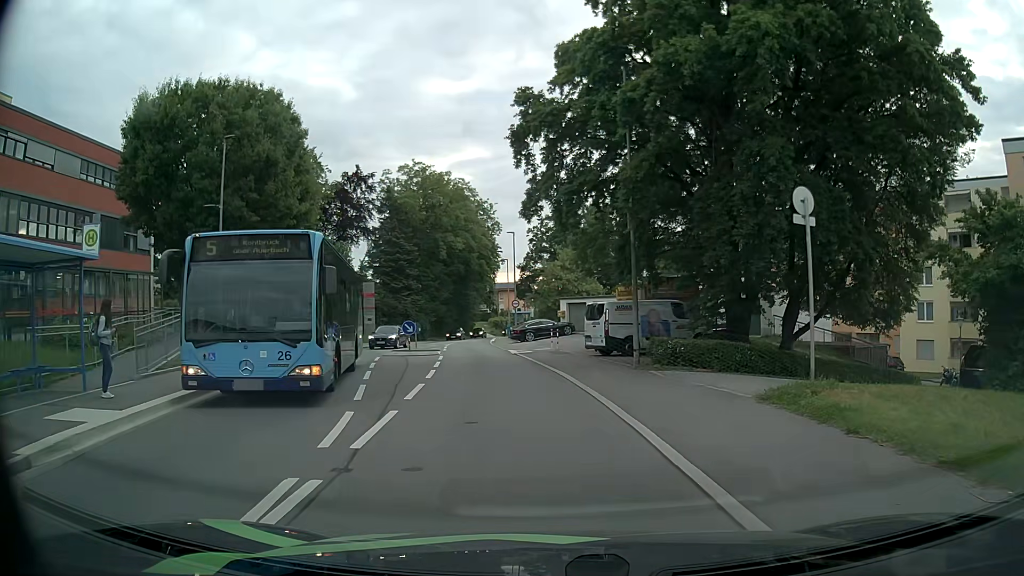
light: Day
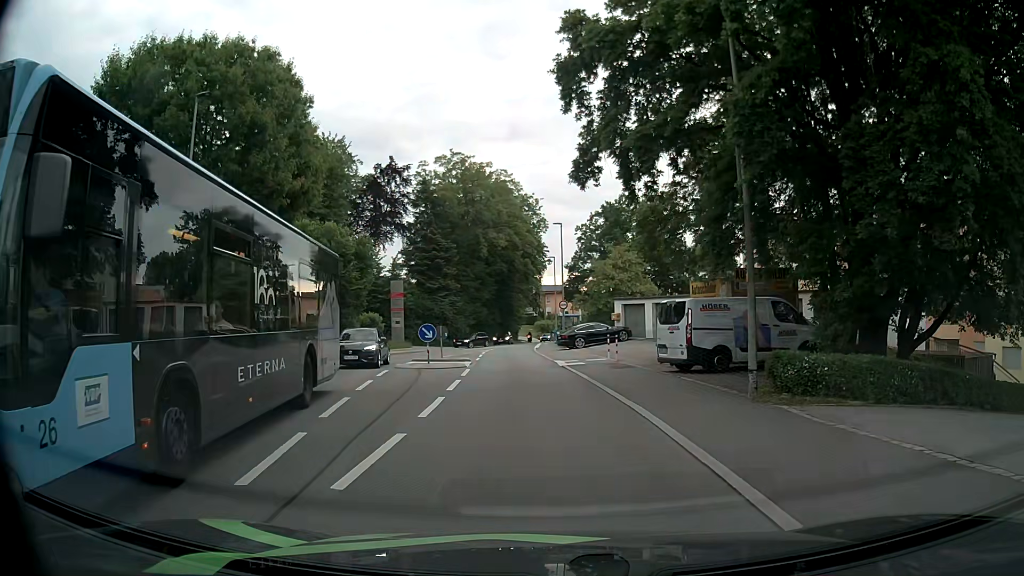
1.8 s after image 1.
(-0.2, +6.2) m; -4°
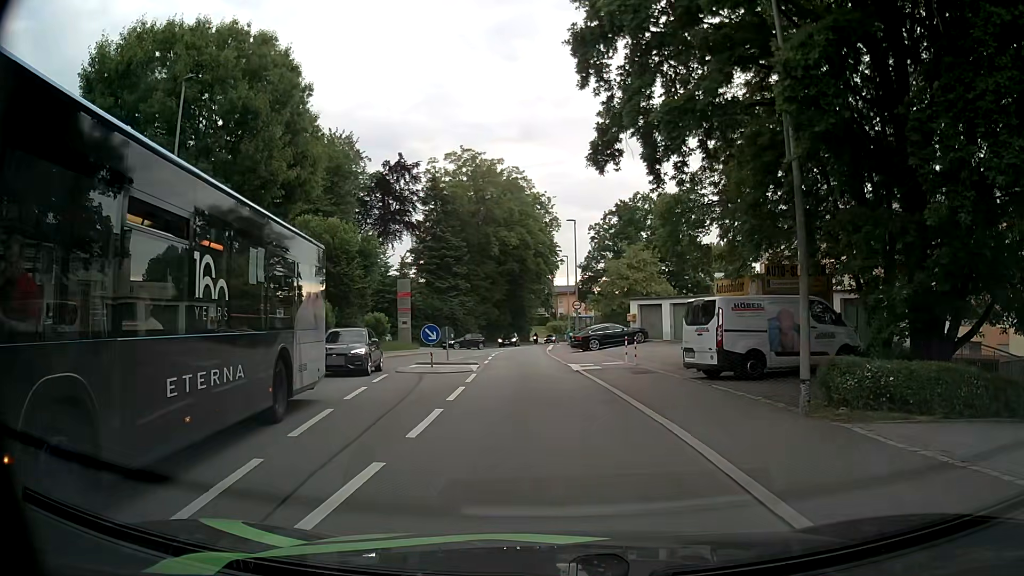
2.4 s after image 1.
(0.0, +1.8) m; -2°
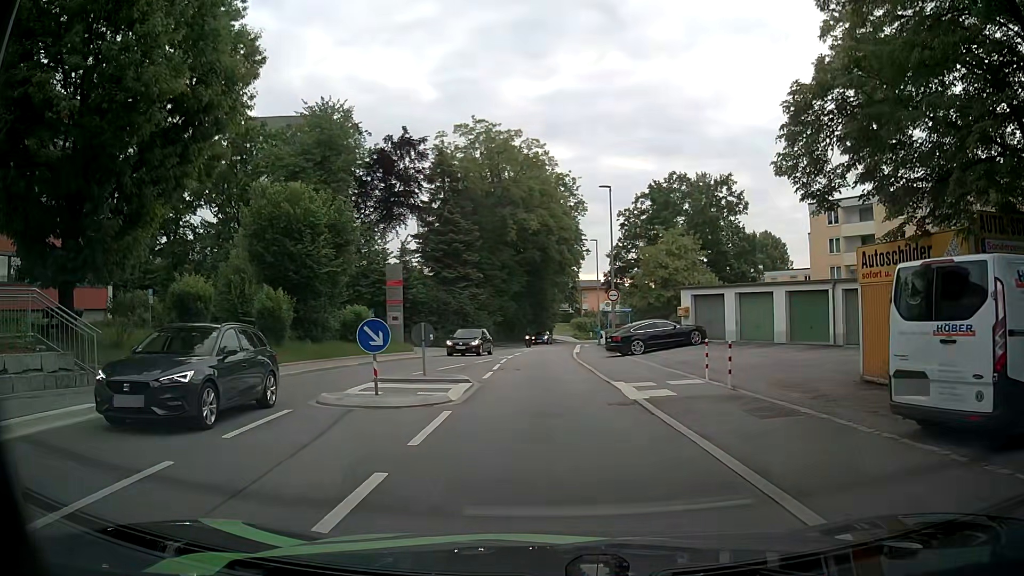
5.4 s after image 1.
(-0.1, +9.5) m; -1°
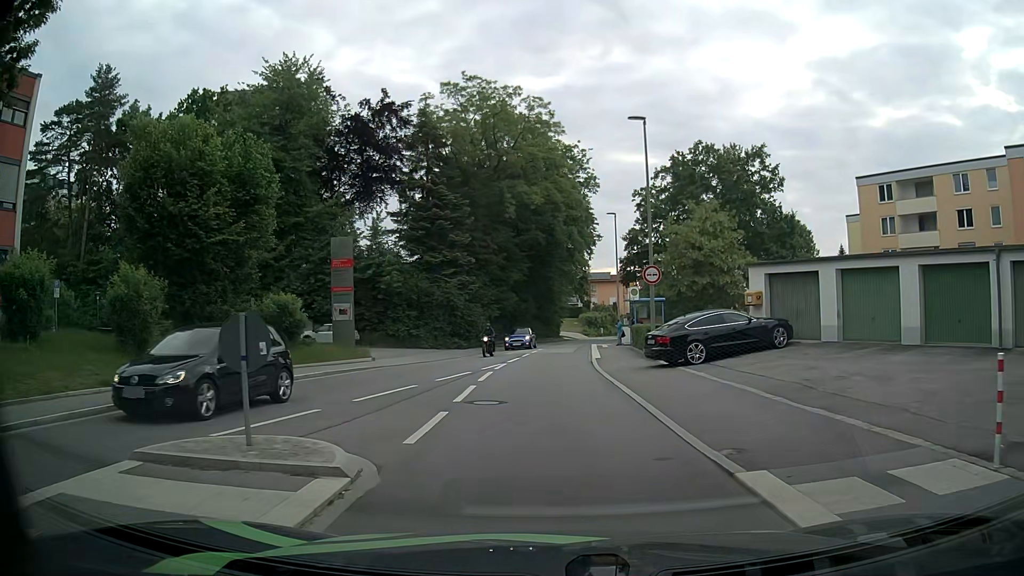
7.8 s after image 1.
(-0.1, +10.9) m; -1°
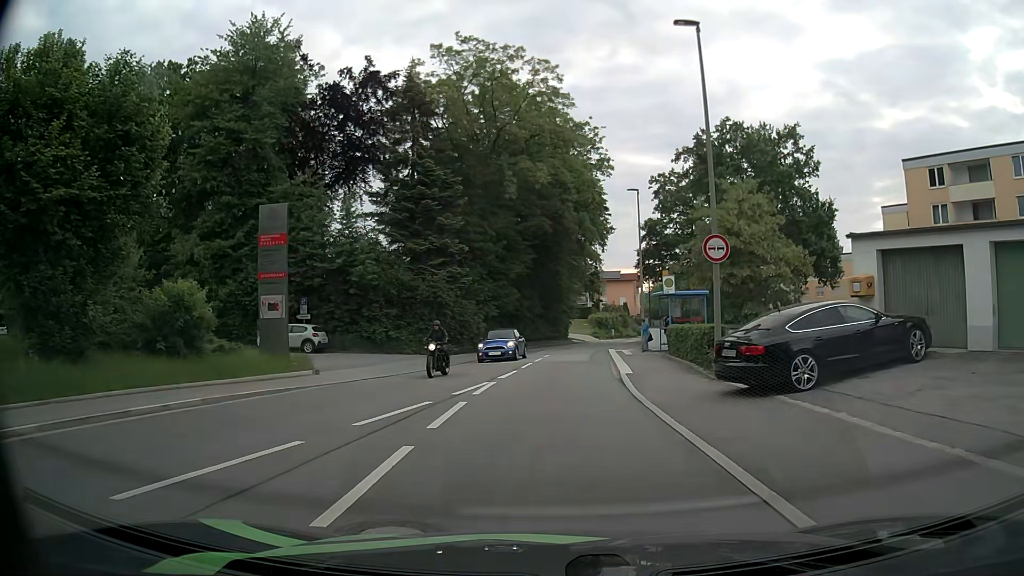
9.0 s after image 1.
(0.0, +7.8) m; 0°
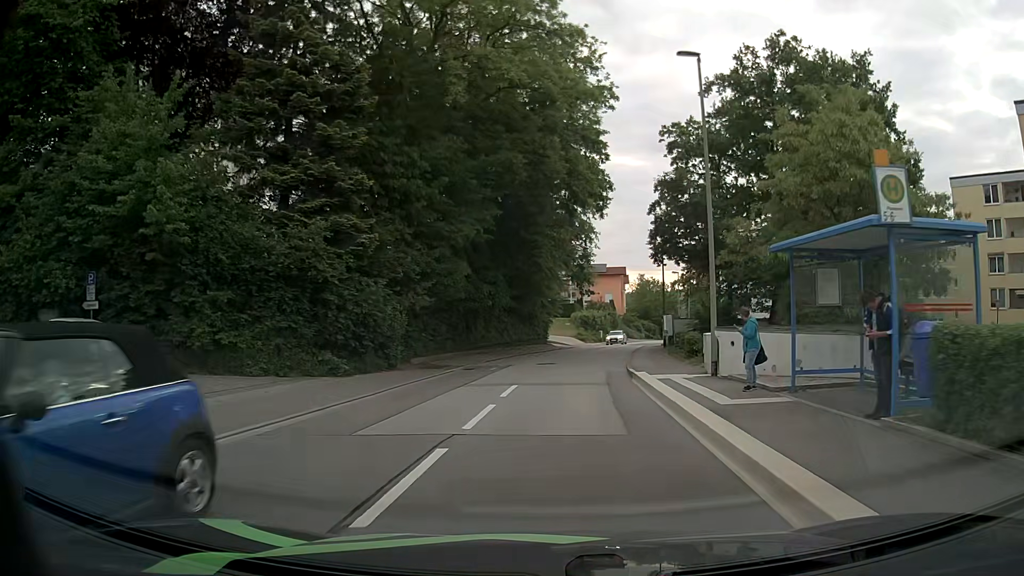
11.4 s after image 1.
(+0.1, +18.1) m; +1°
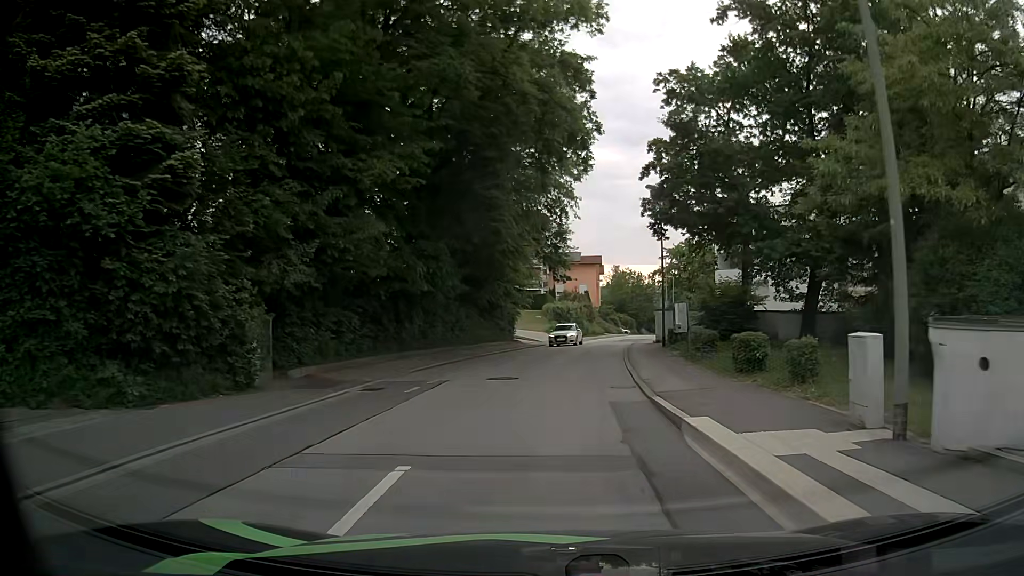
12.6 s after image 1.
(+0.3, +10.1) m; +2°
